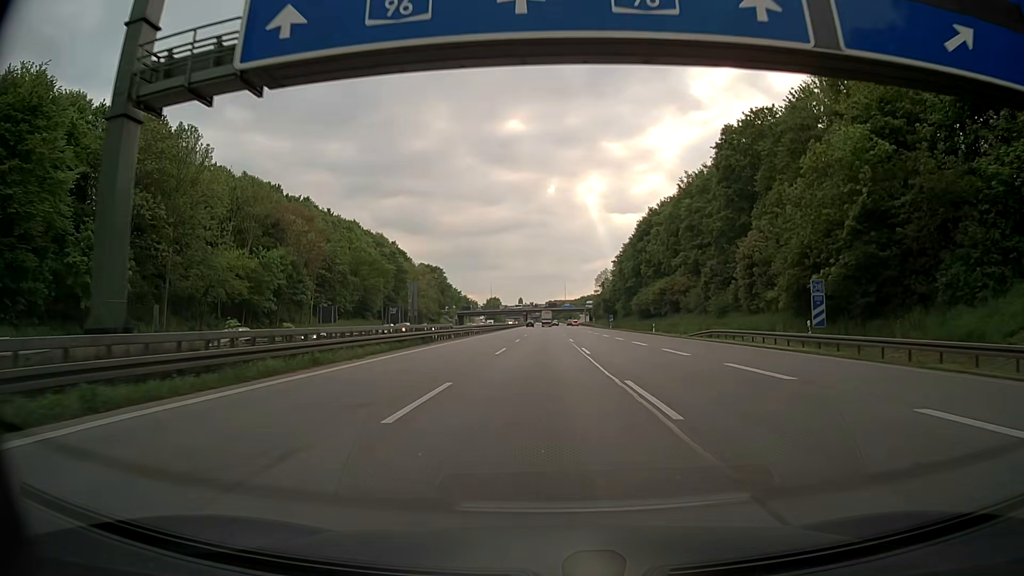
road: motorway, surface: asphalt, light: Day
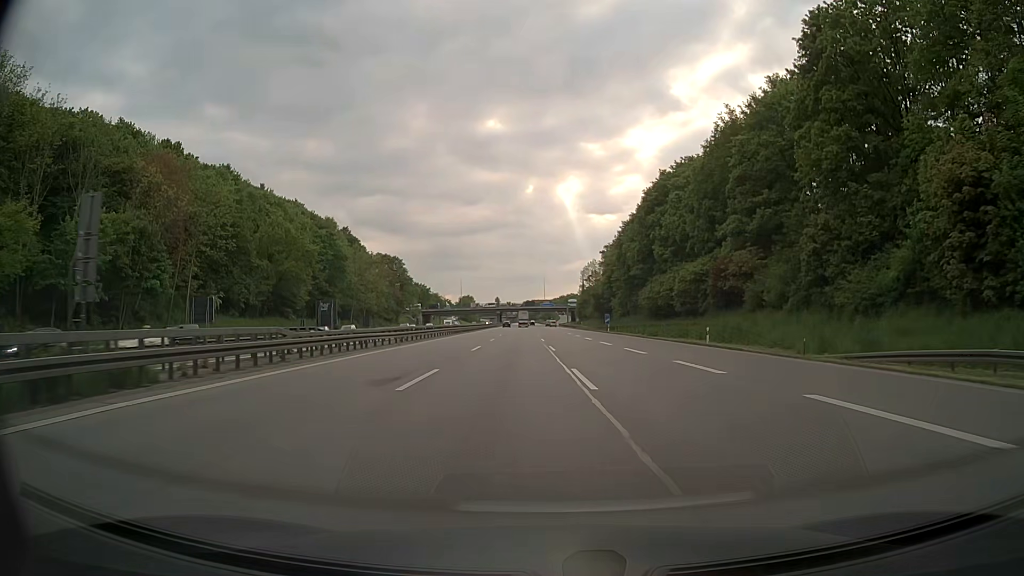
(+0.2, +32.4) m; +1°
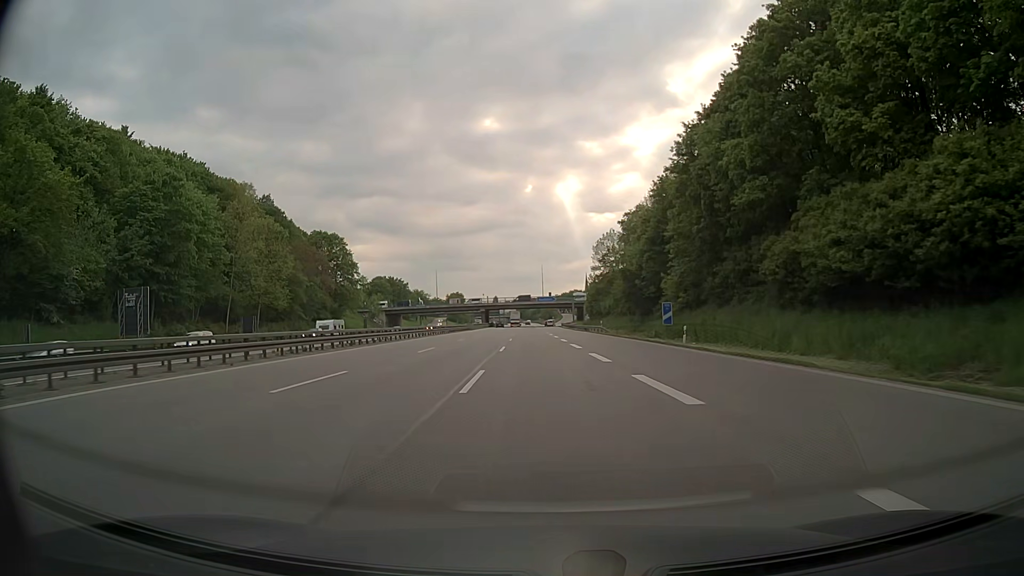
(+1.0, +54.0) m; 0°
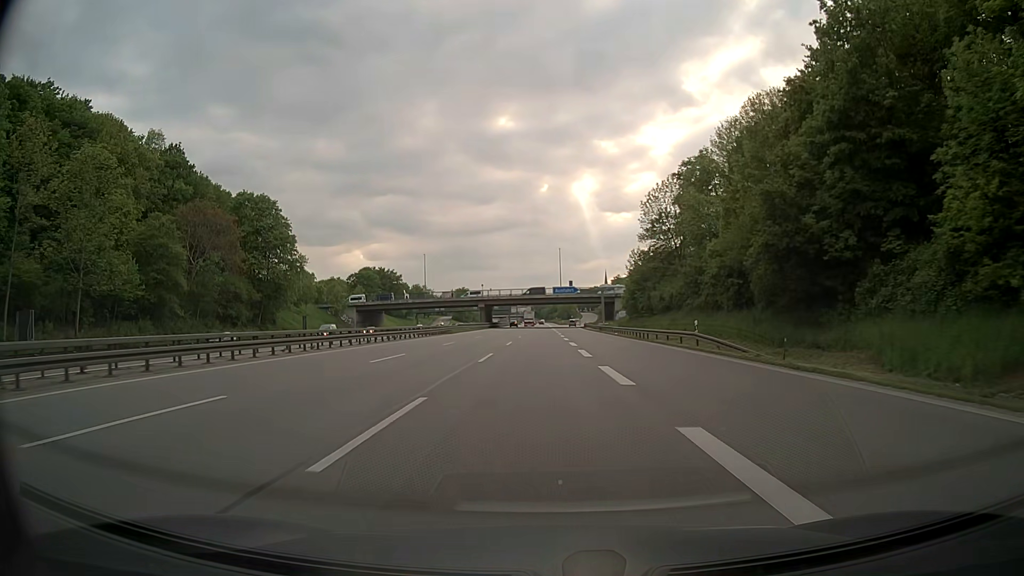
(-0.6, +43.2) m; -2°
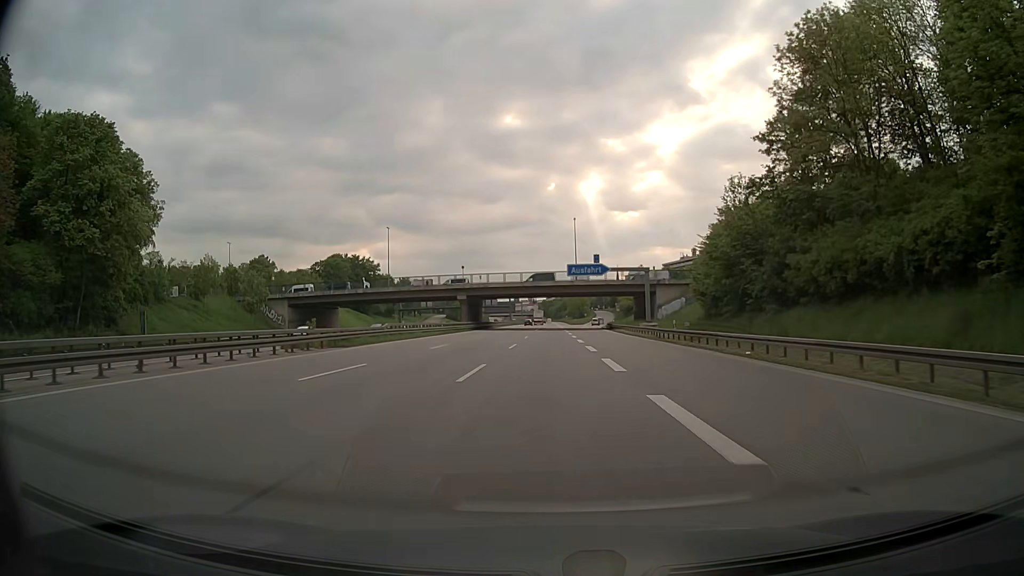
(-0.3, +43.2) m; -1°
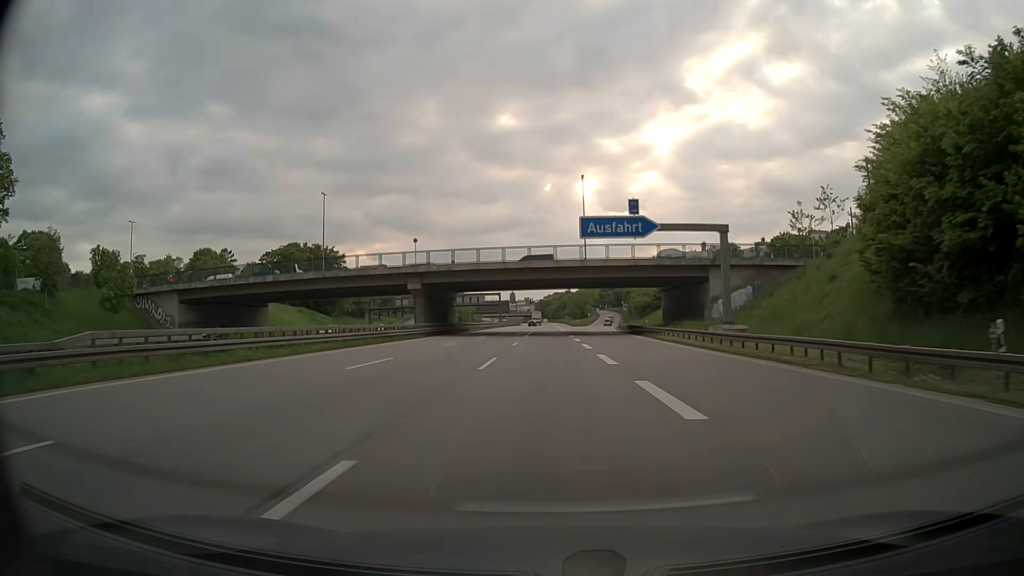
(+0.1, +32.4) m; 0°
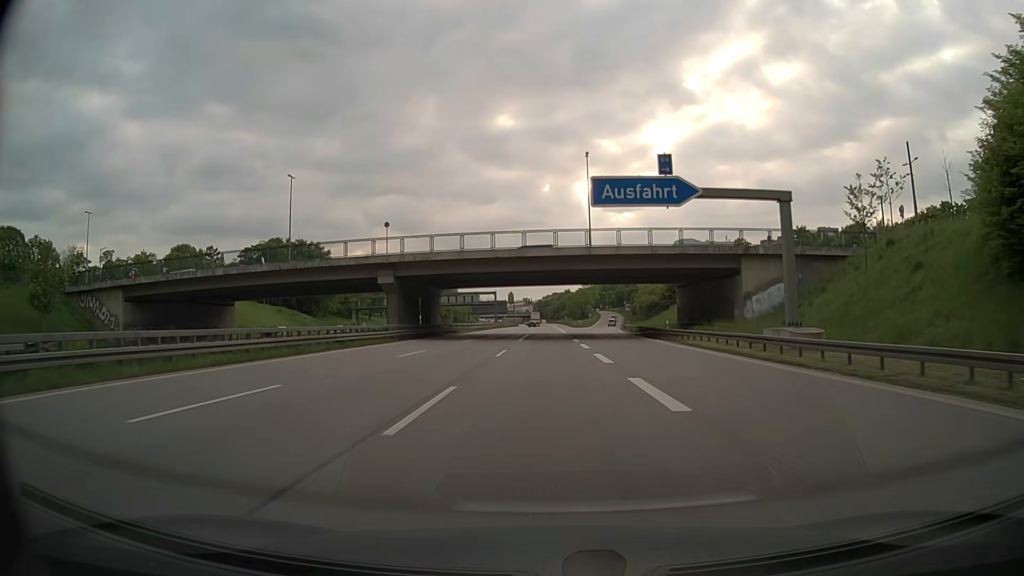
(0.0, +10.8) m; 0°
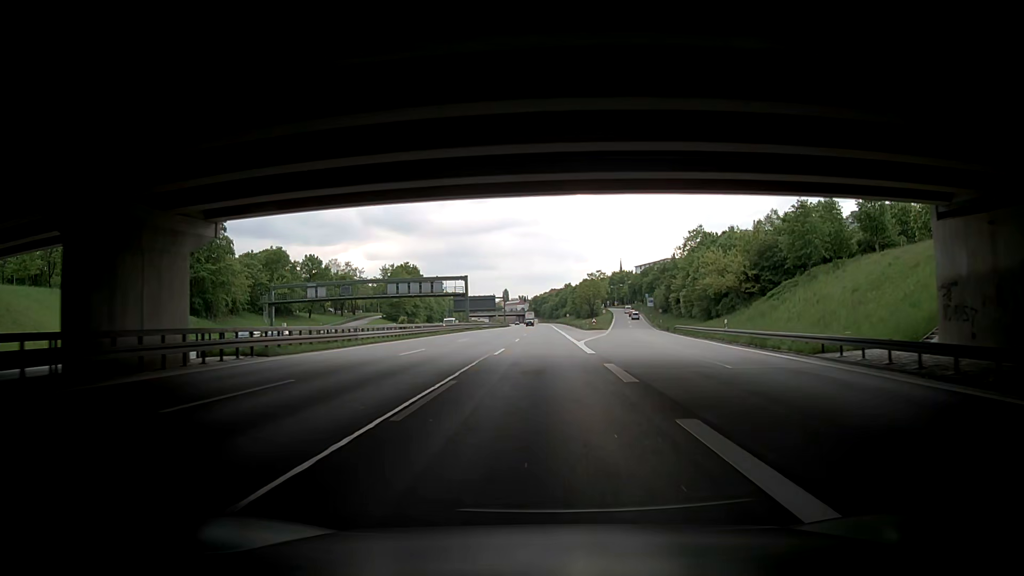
(+0.3, +53.8) m; 0°
(0, +10) (-1, +20) (-1, +30) (-1, +40) (-2, +50) (-2, +60) (-2, +70) (-2, +80) (-2, +90) (-2, +100) m
